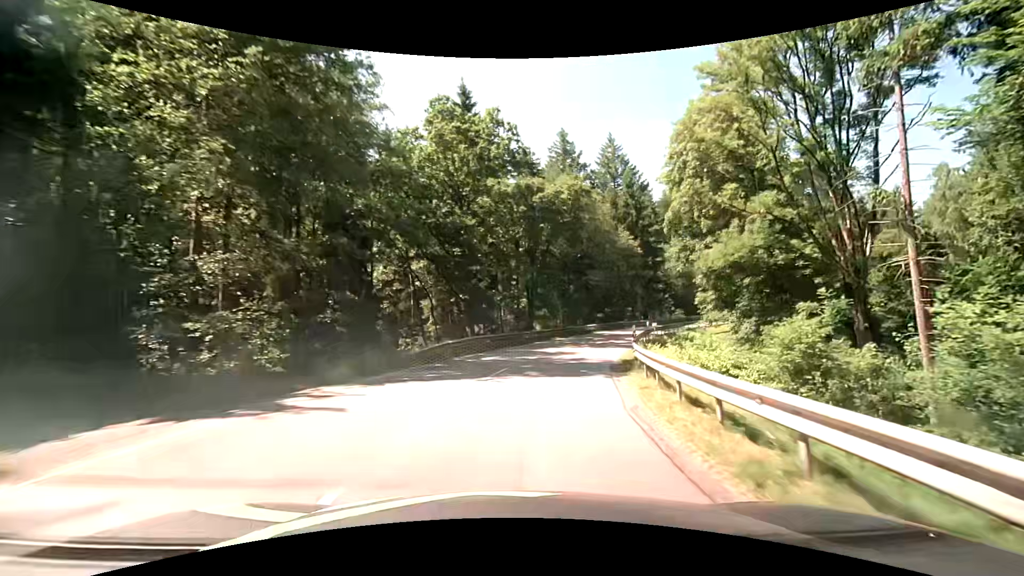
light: Day
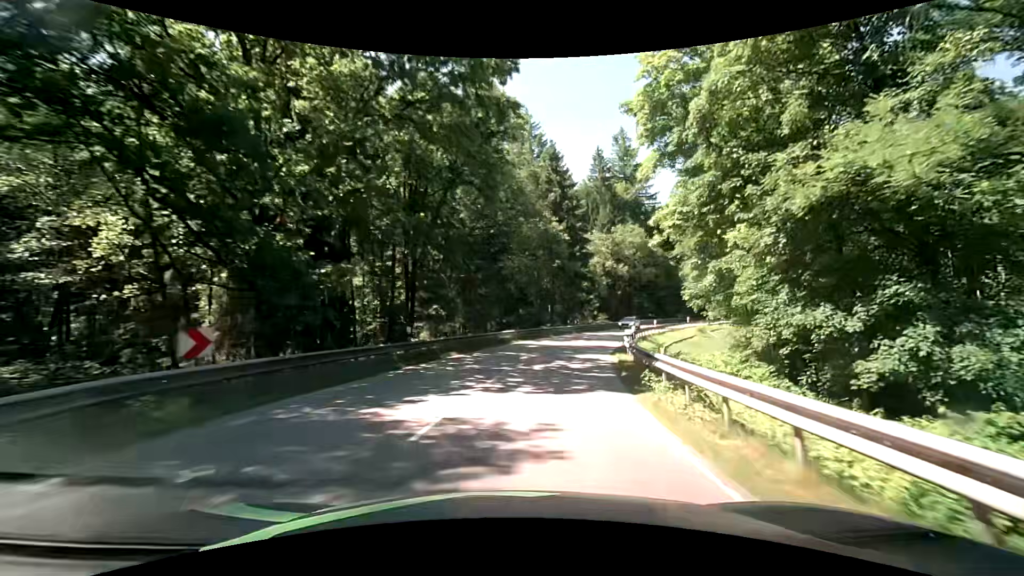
(+1.6, +17.9) m; +11°
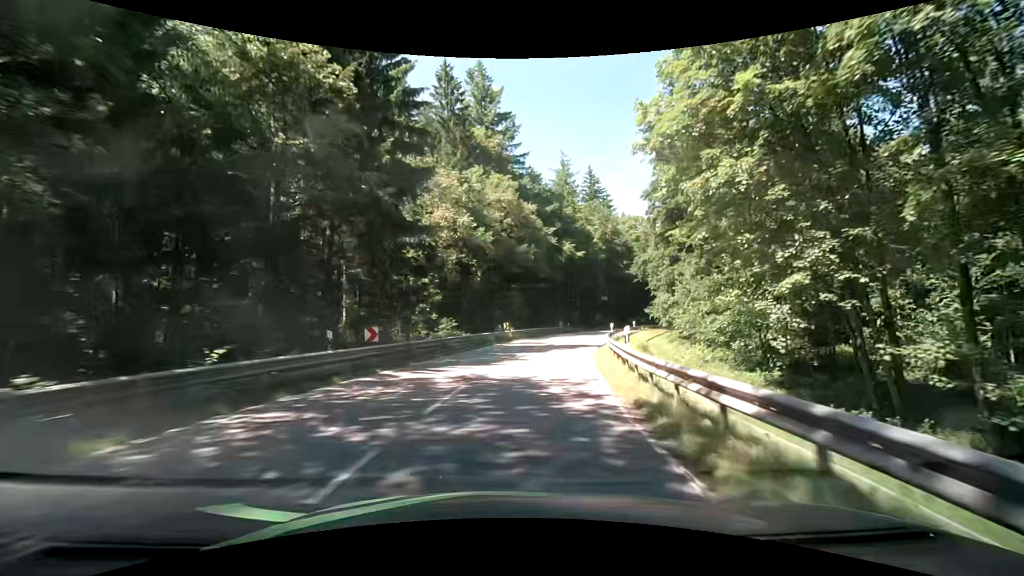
(+6.1, +35.2) m; +18°
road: secondary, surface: asphalt
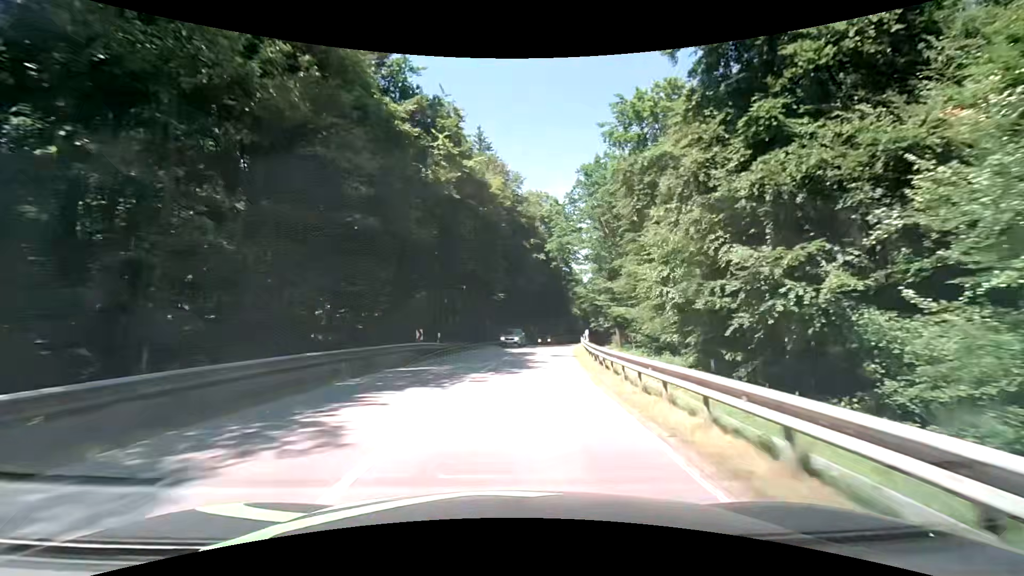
(+4.5, +35.6) m; +14°
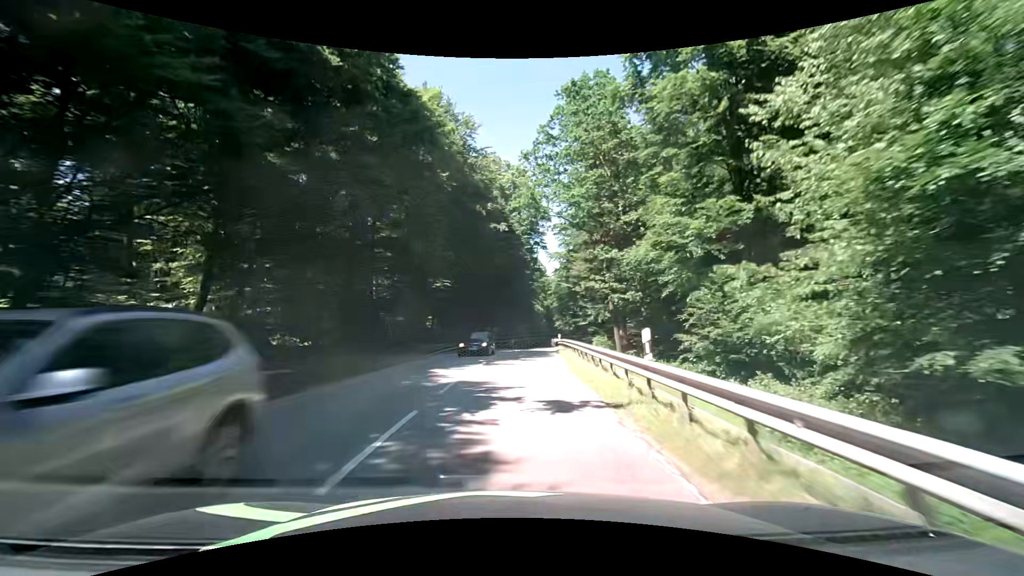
(+0.9, +18.0) m; +5°
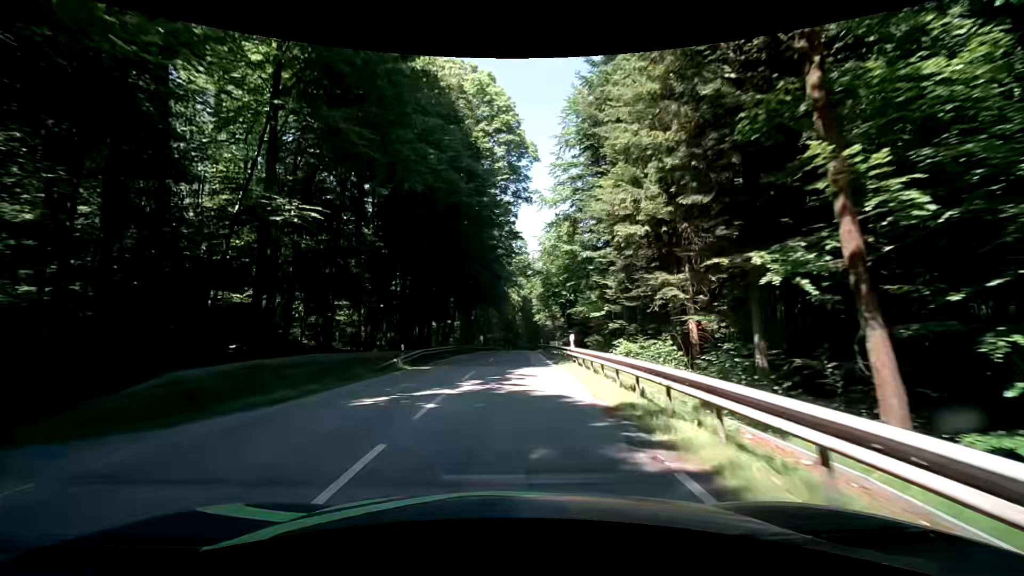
(+1.2, +27.3) m; +4°
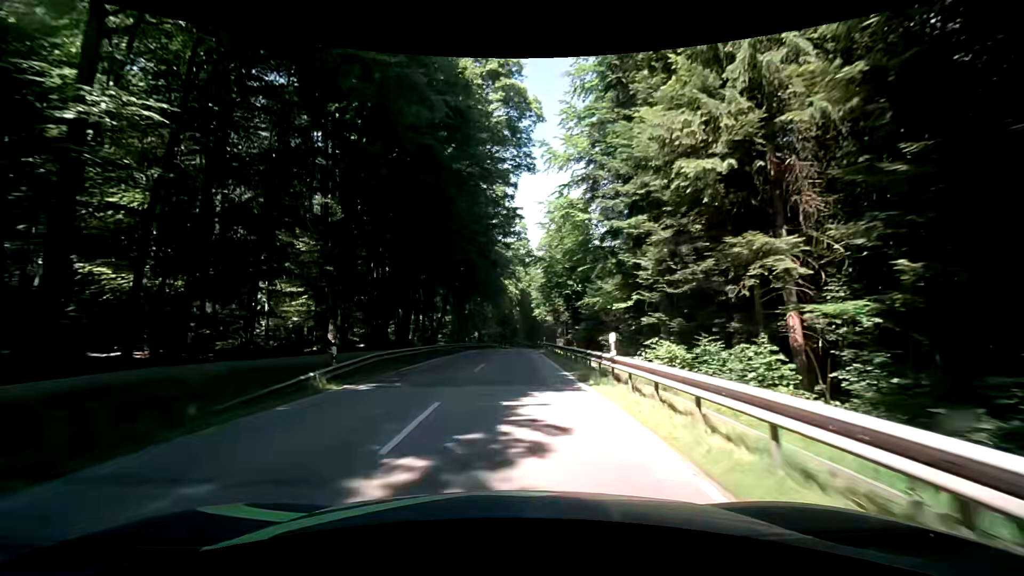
(0.0, +9.2) m; +1°
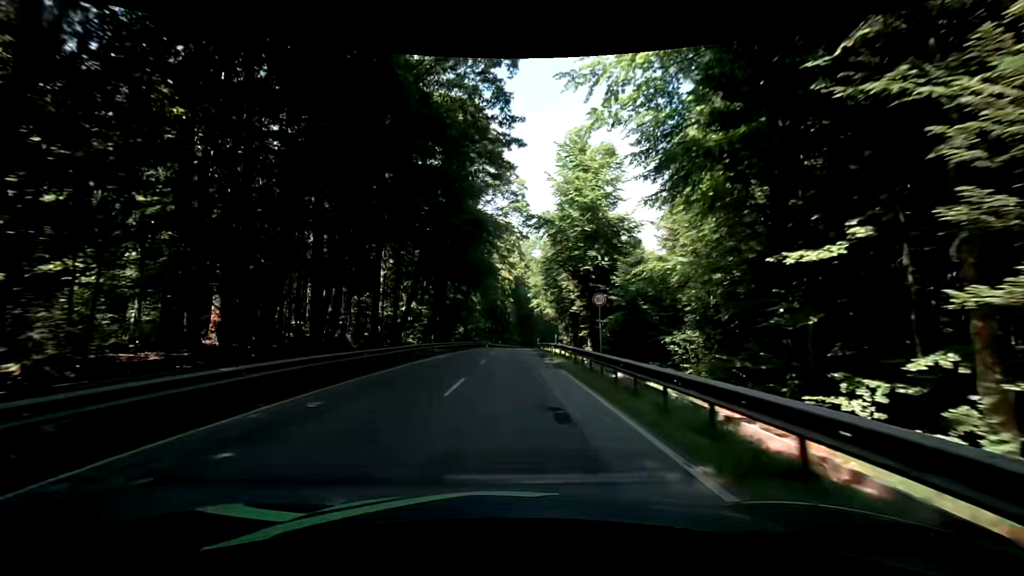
(-0.1, +18.5) m; 0°
(0, +10) (0, +20) (0, +30) (+1, +40) (+1, +50) (+1, +60) (+2, +70) (+3, +80) (+4, +90) (+5, +100) m
